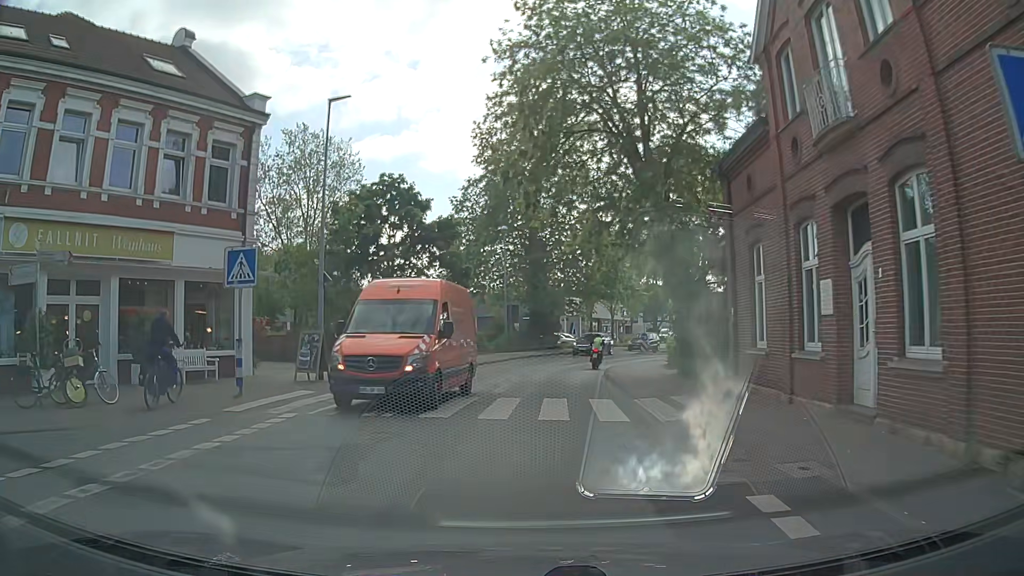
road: residential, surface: asphalt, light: Day
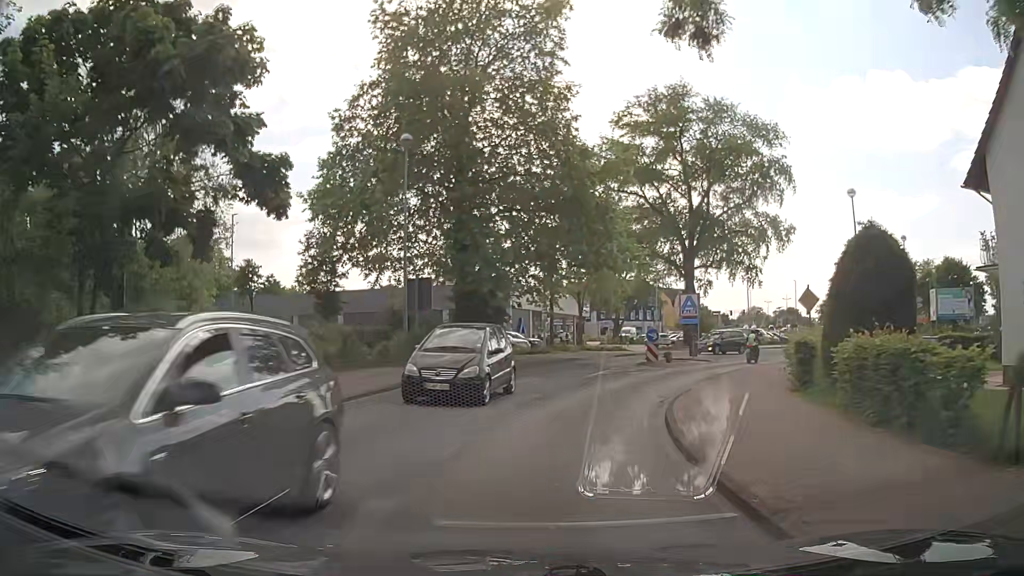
(+0.8, +21.4) m; +5°
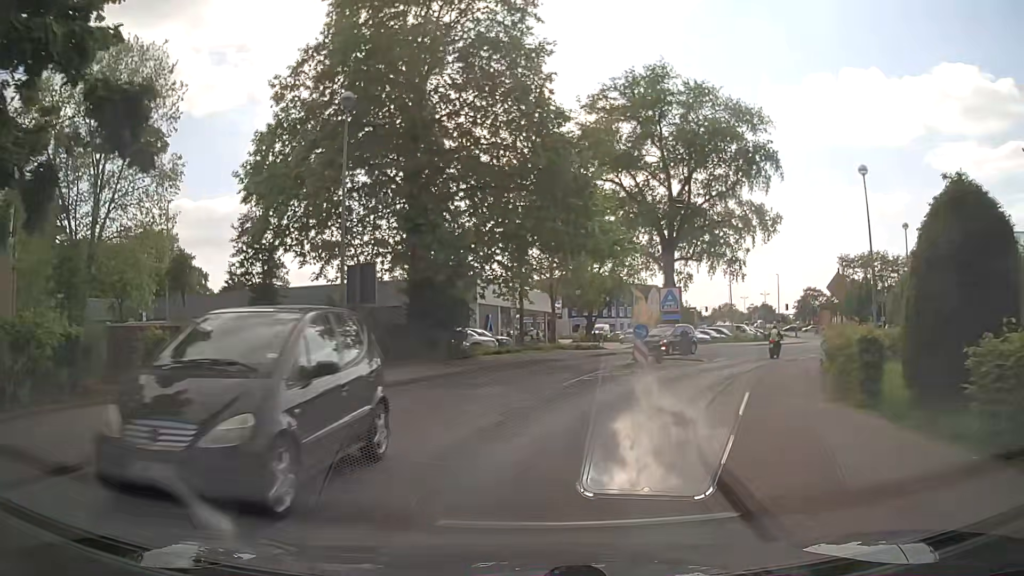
(+0.1, +4.5) m; +3°
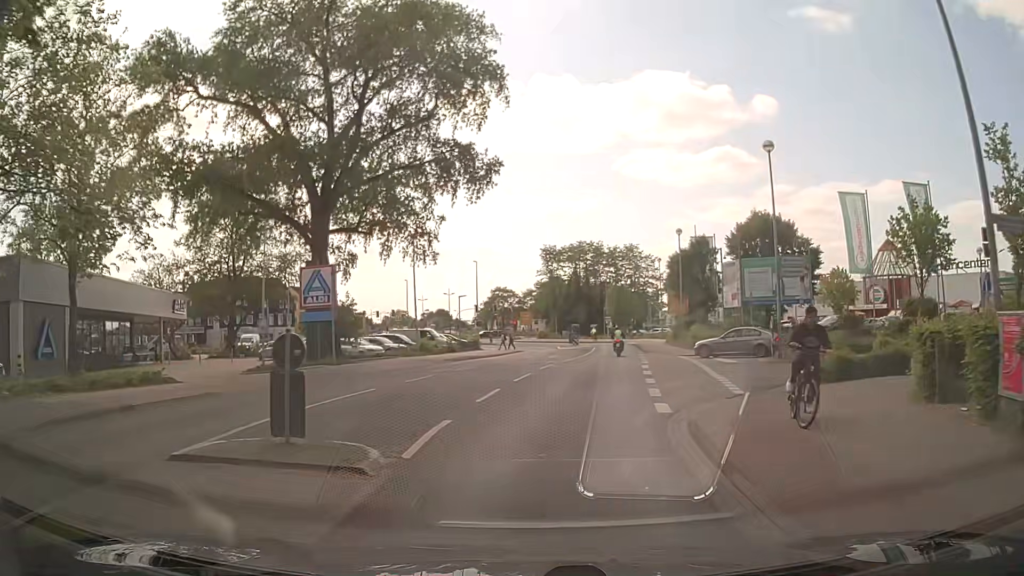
(+5.2, +23.1) m; +28°
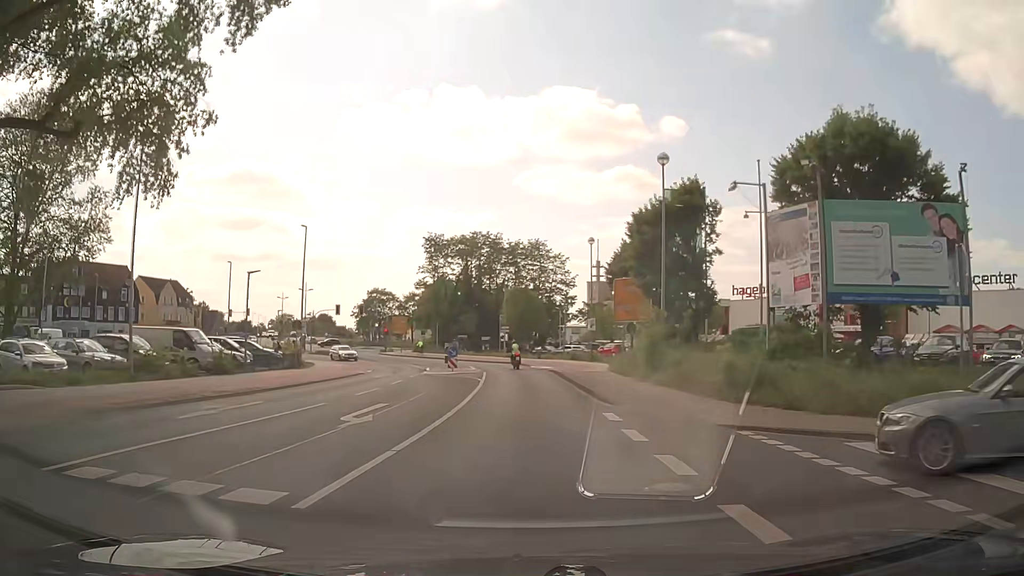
(+1.8, +25.5) m; +8°
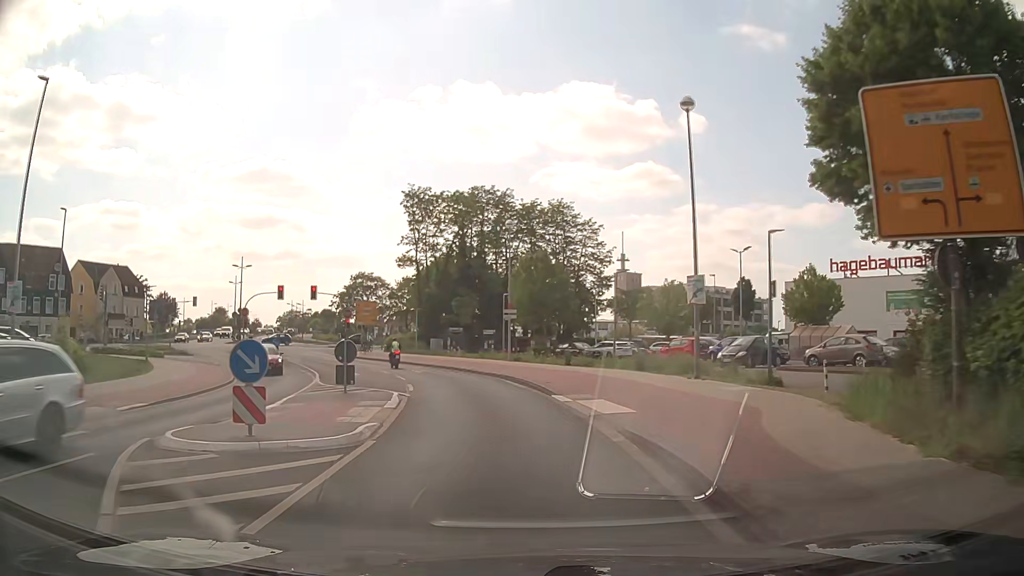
(+0.1, +27.2) m; -1°
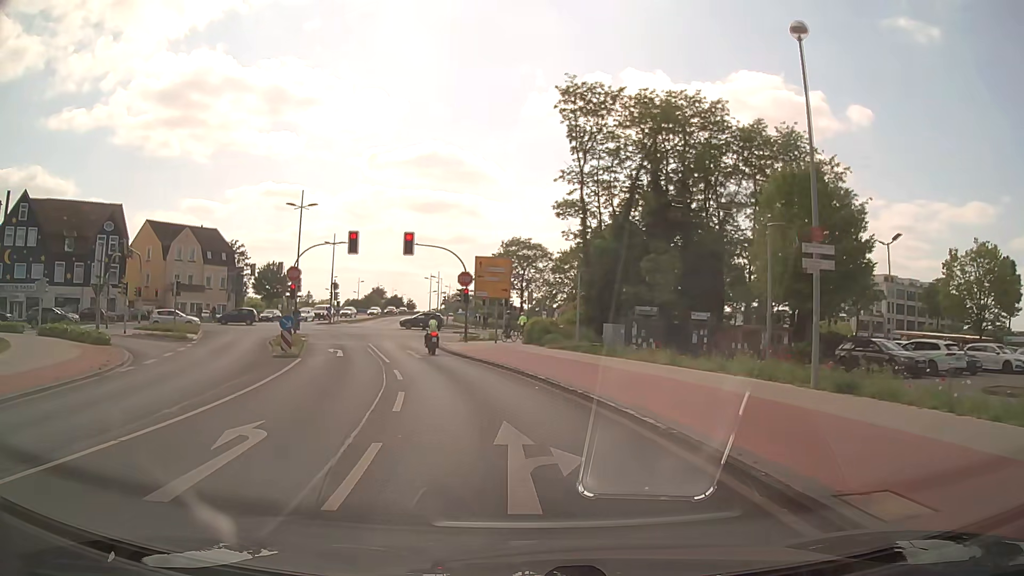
(-3.4, +25.8) m; -15°
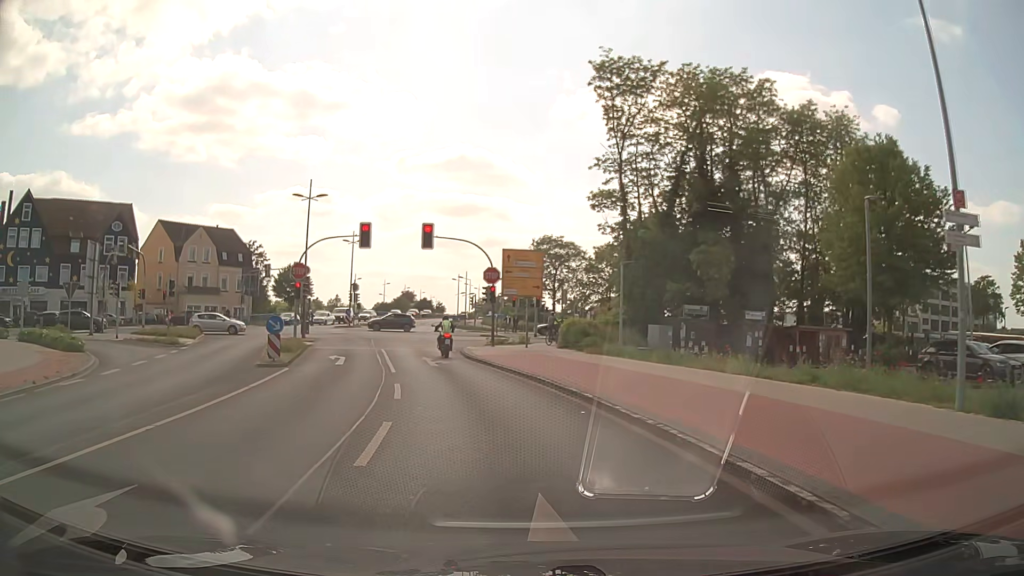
(-0.1, +4.4) m; -3°
(-1, +10) (-2, +20) (-4, +30) (-7, +39) (-9, +49) (-12, +59) (-13, +69) (-15, +78) (-16, +88) (-16, +98) m
